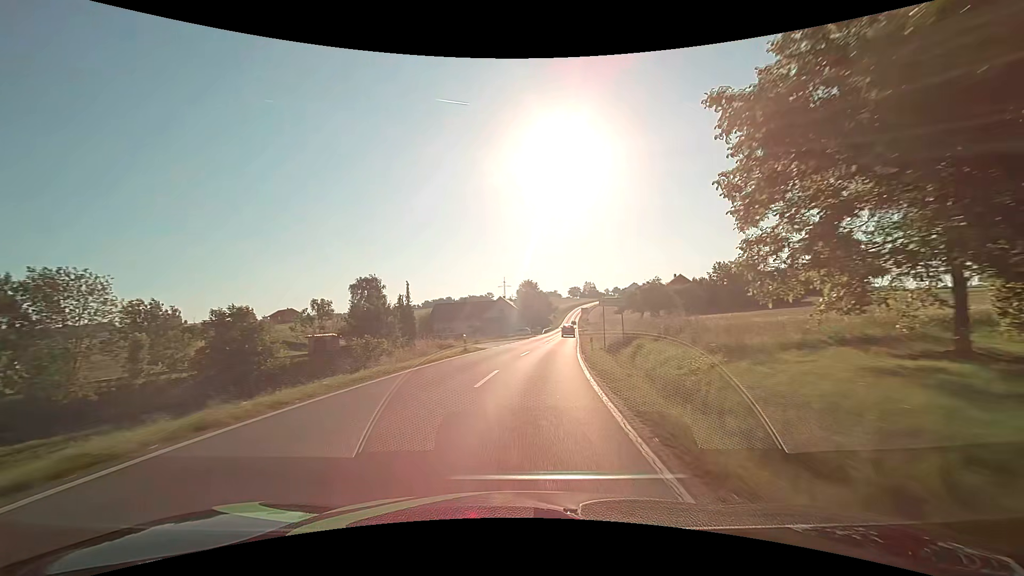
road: secondary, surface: asphalt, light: Day
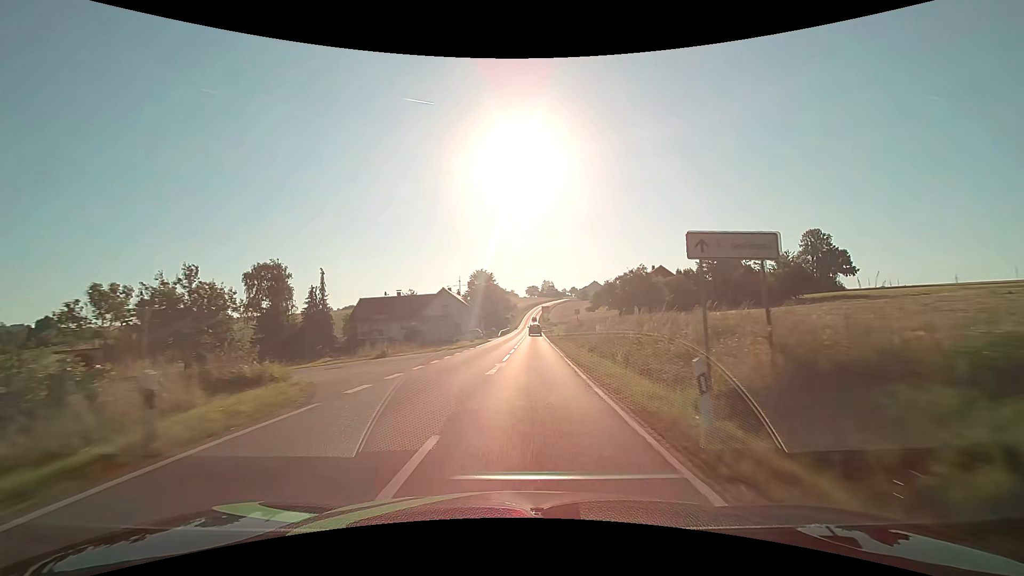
(+1.0, +21.3) m; +5°
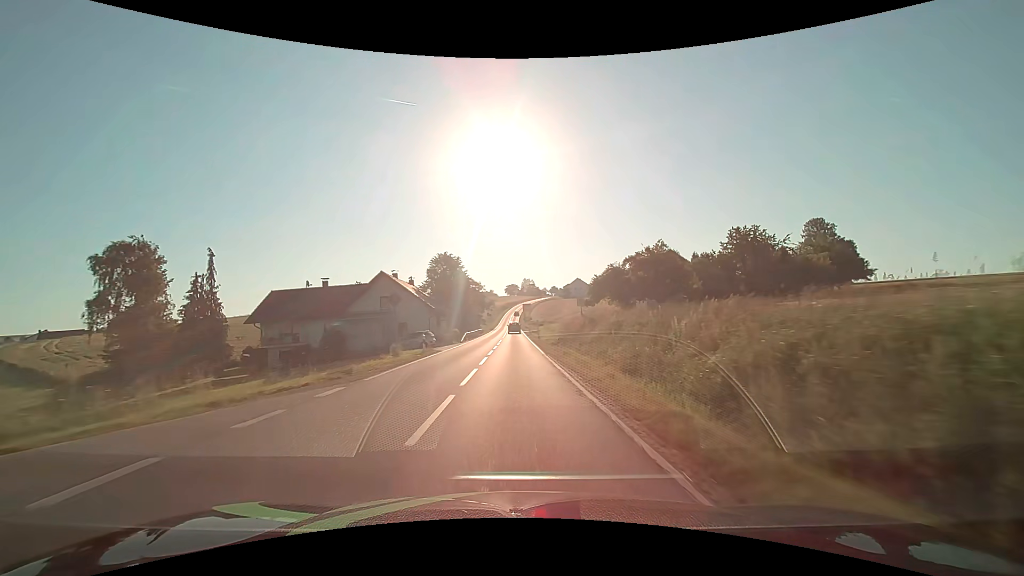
(+0.7, +21.5) m; +3°
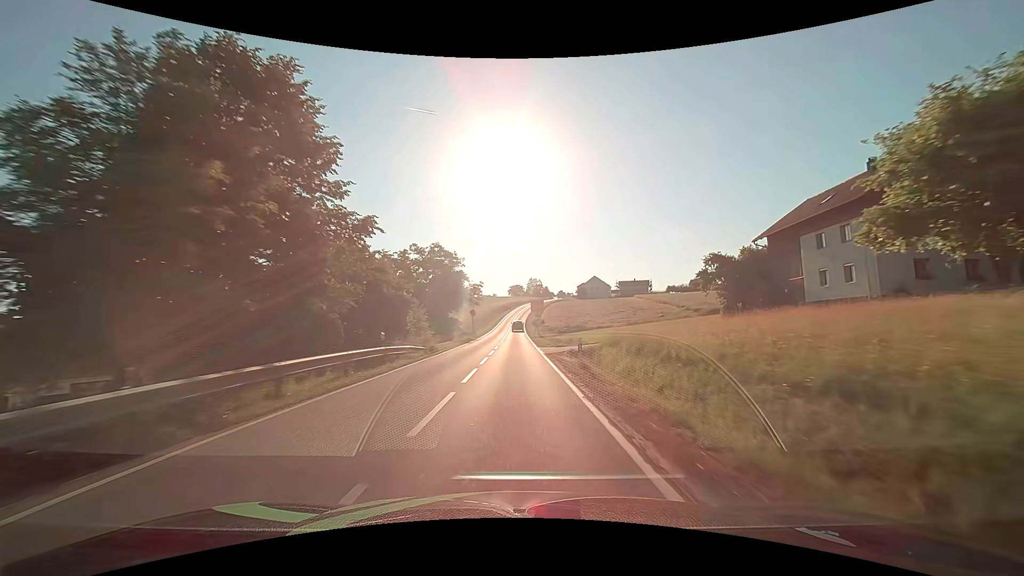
(-0.5, +53.7) m; -1°
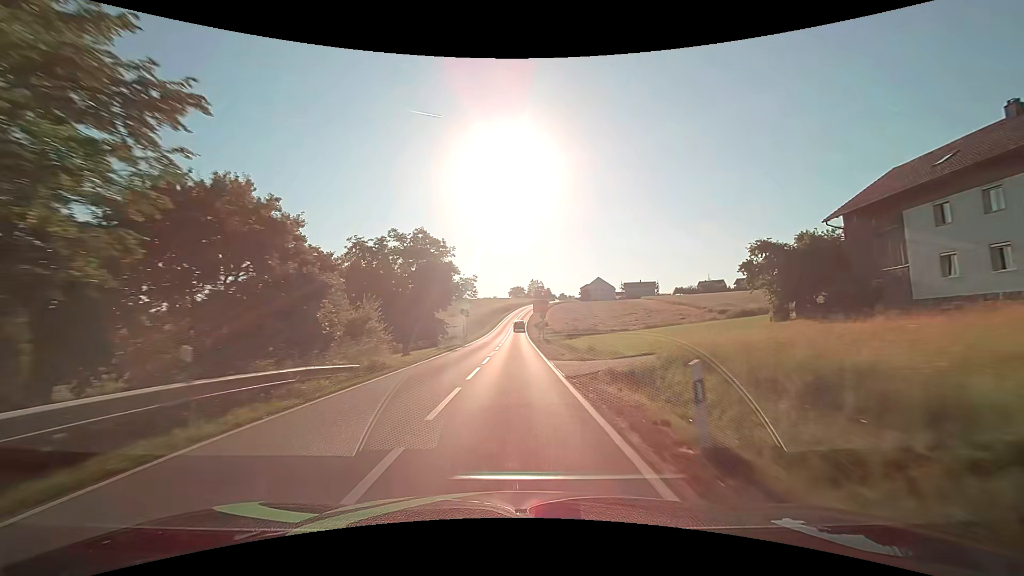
(0.0, +10.7) m; 0°
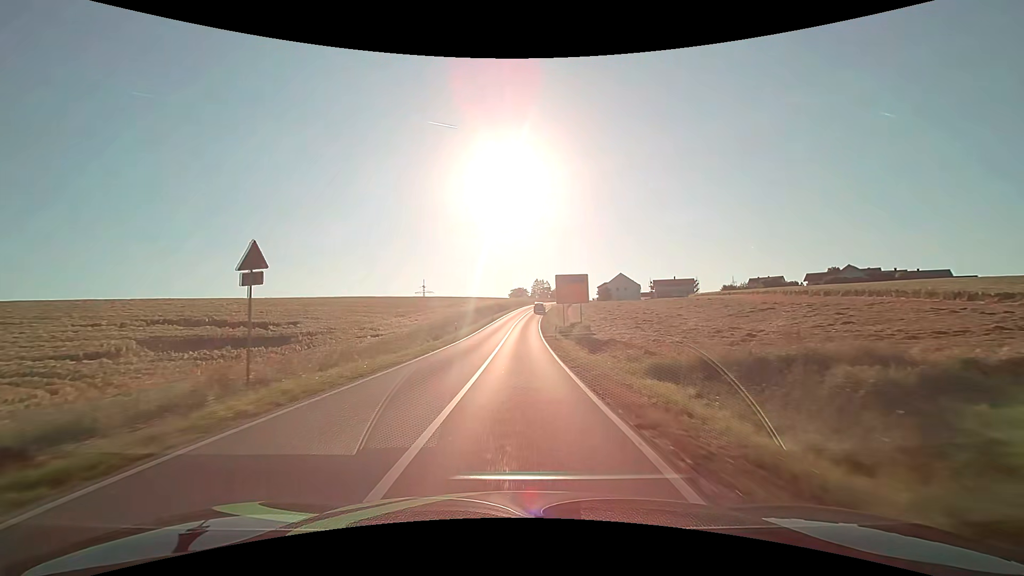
(-0.4, +53.4) m; 0°
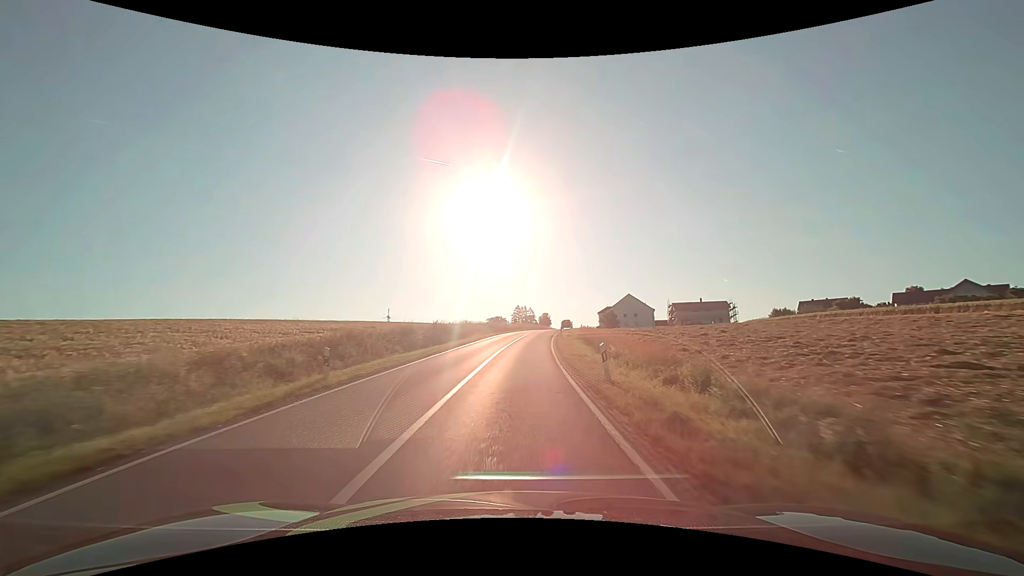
(+1.0, +52.5) m; +3°
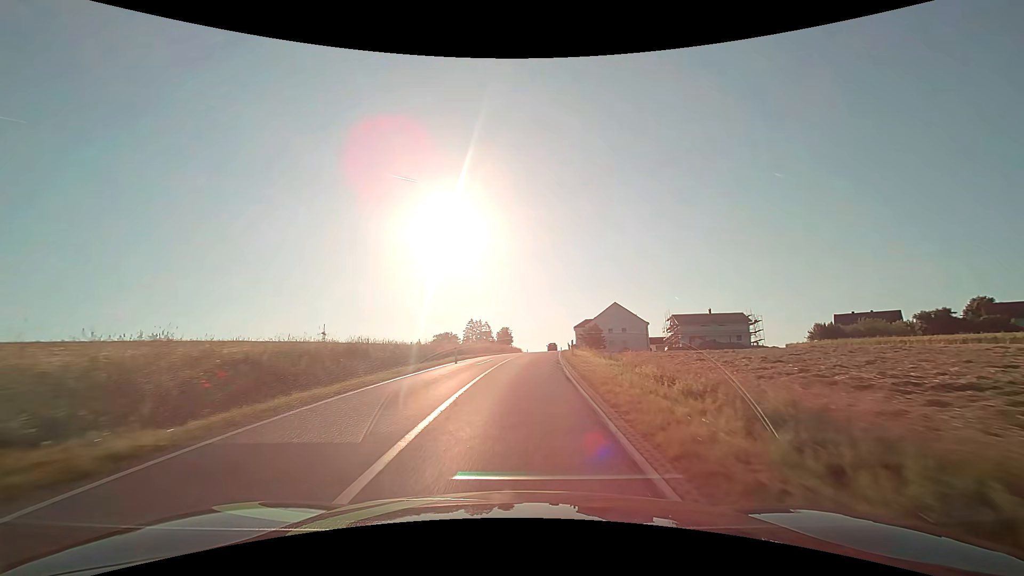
(+1.4, +41.5) m; +5°
(0, +10) (+1, +20) (+1, +30) (+2, +40) (+3, +50) (+4, +60) (+5, +70) (+5, +80) (+6, +90) (+7, +100) m
